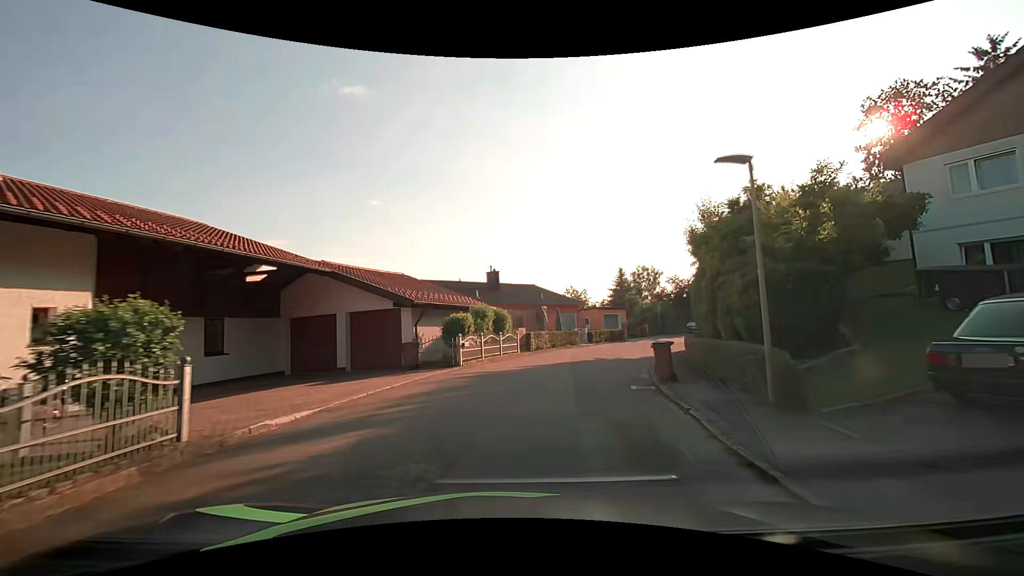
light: Day
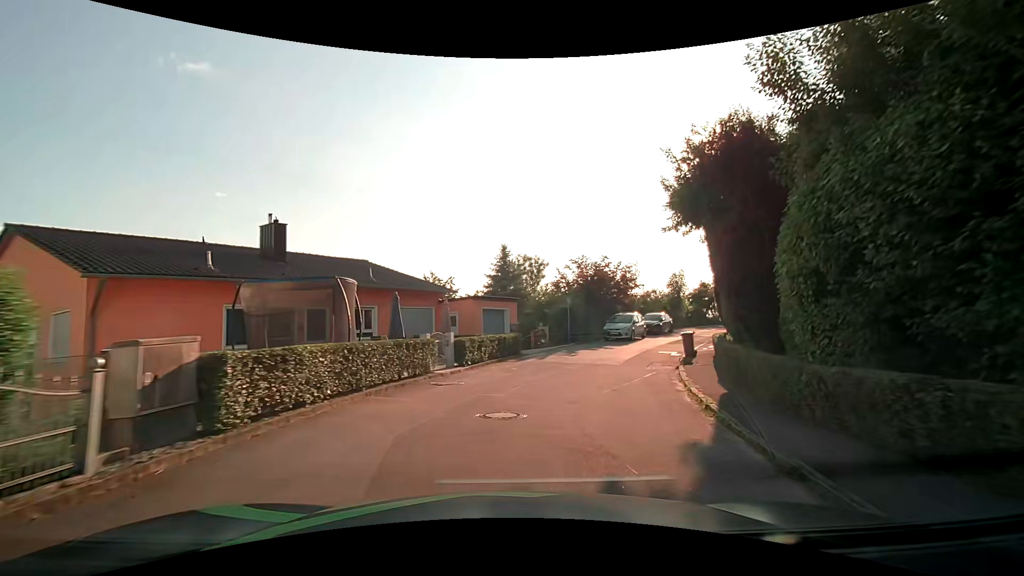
(+2.2, +18.2) m; +15°
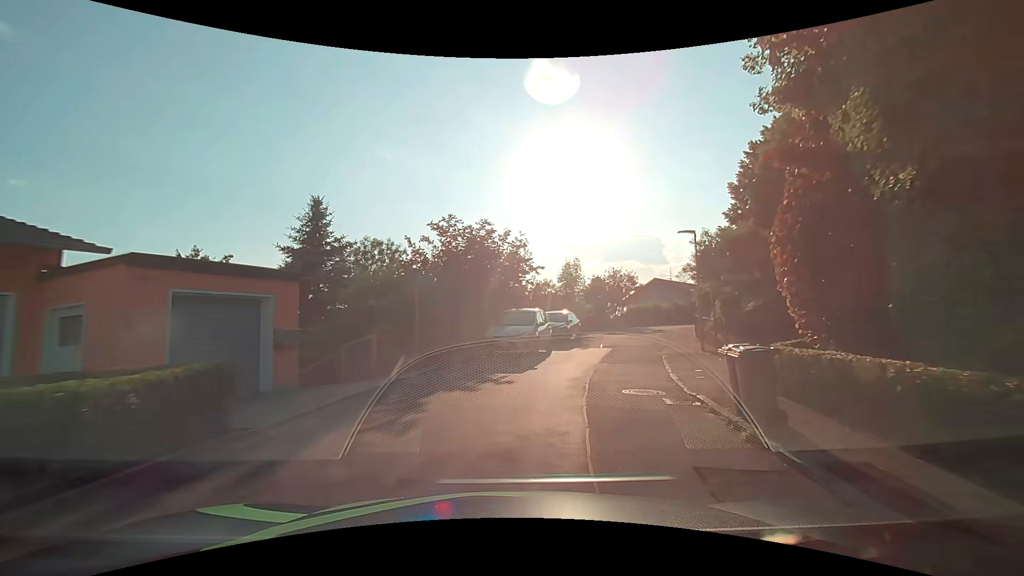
(+1.8, +14.1) m; +15°
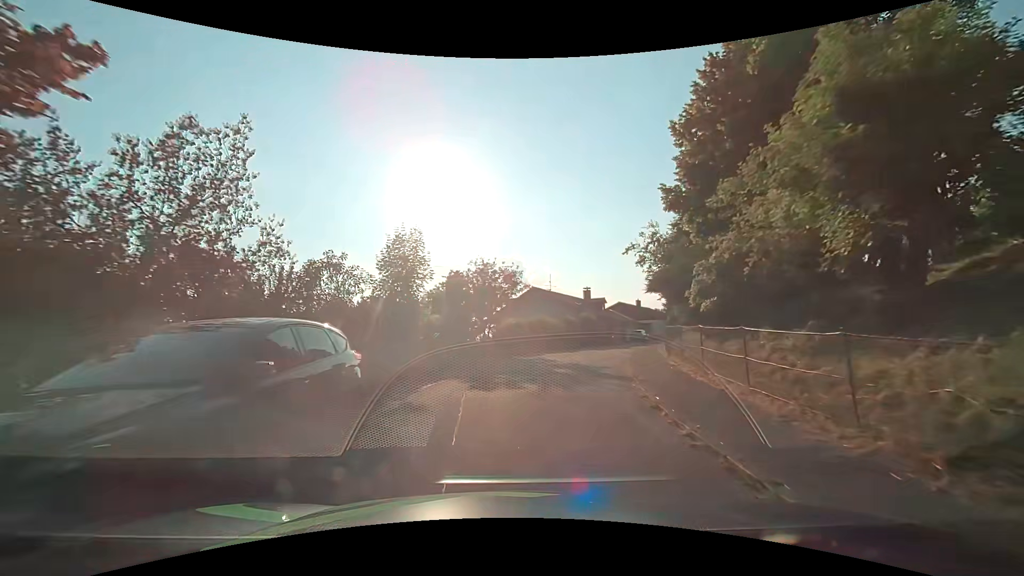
(+3.5, +19.3) m; +15°
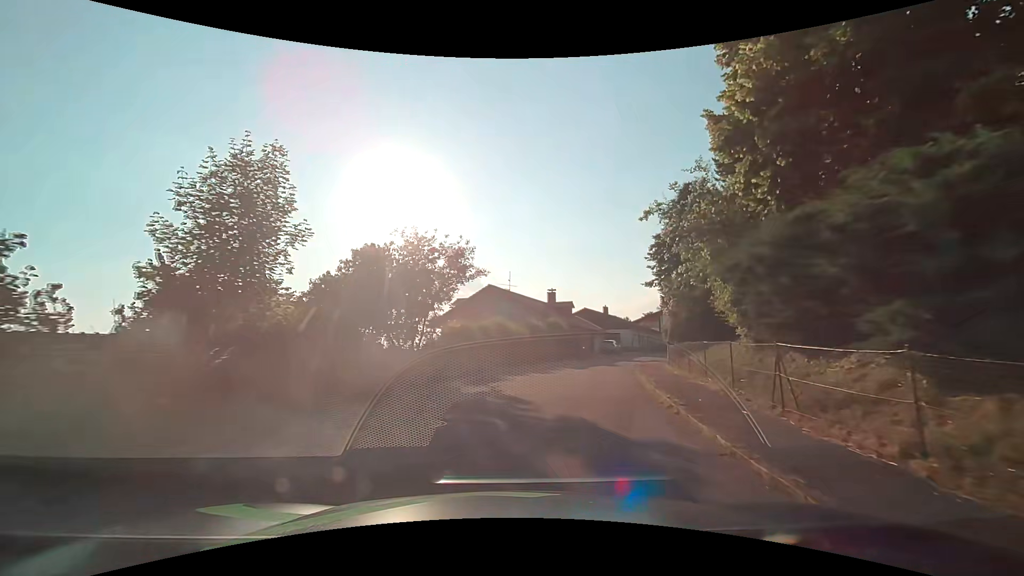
(+0.5, +9.7) m; +5°
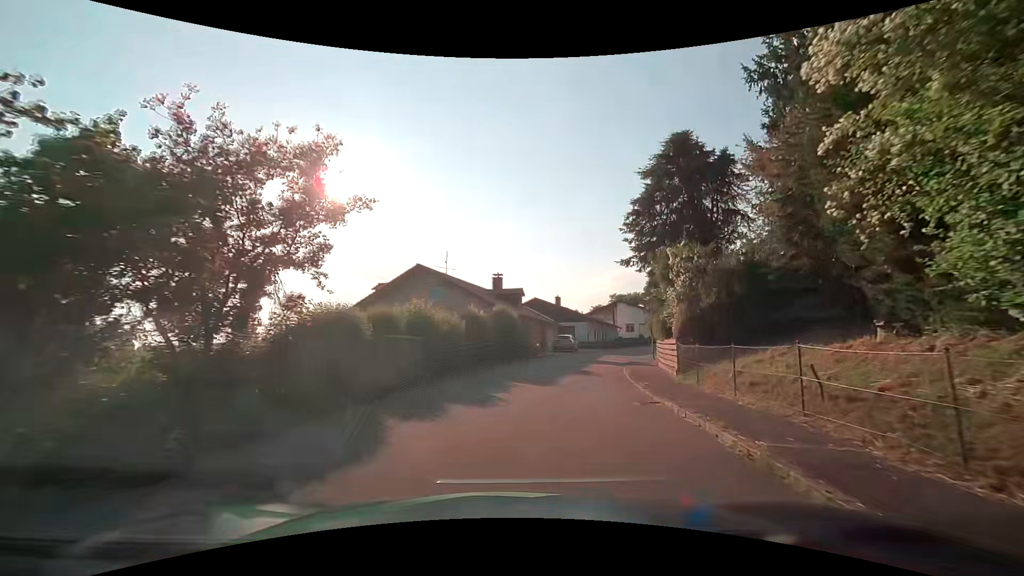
(+0.7, +9.6) m; +8°
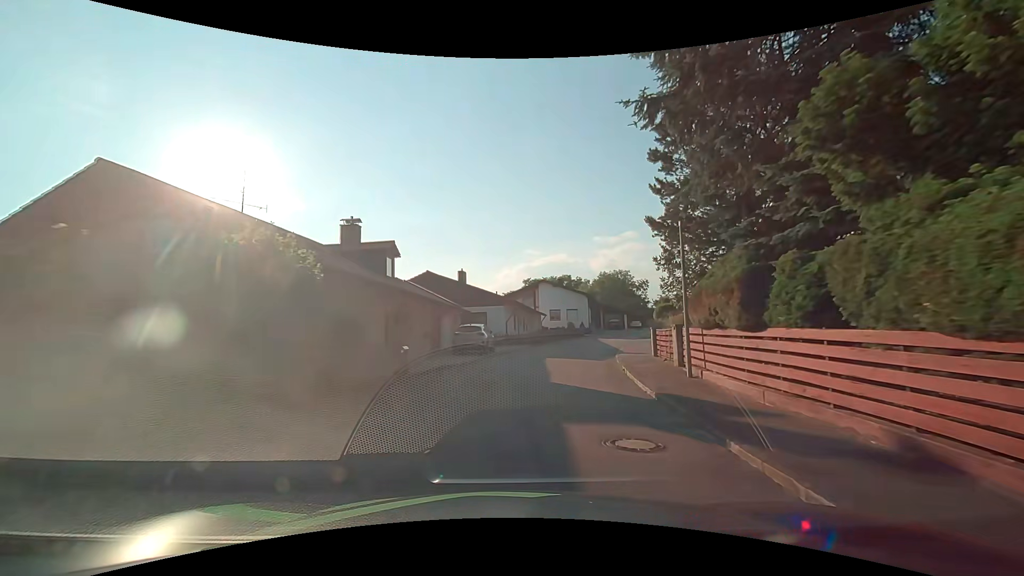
(+2.0, +19.6) m; +11°
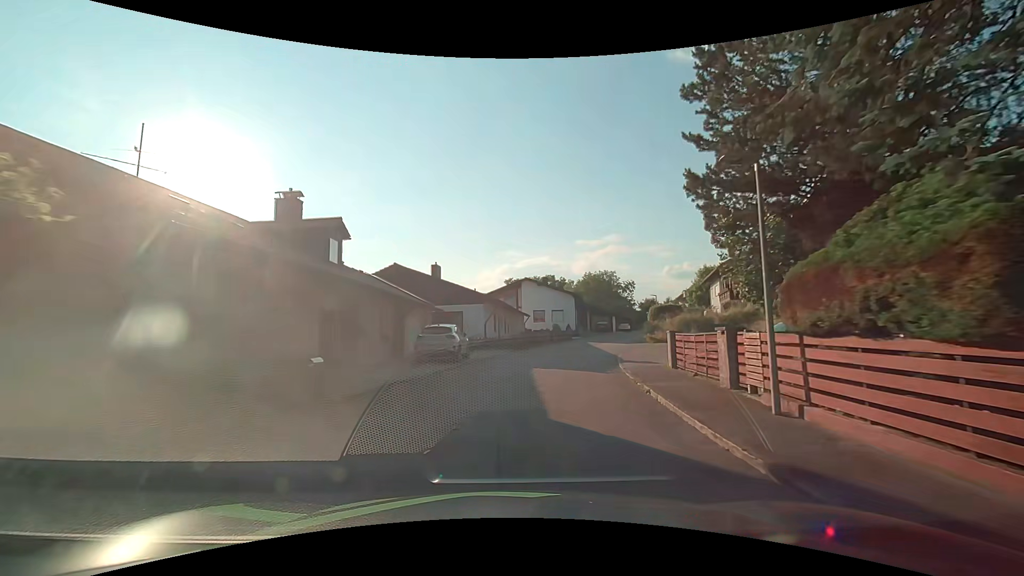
(+0.1, +5.0) m; +2°
(0, +10) (+2, +20) (+4, +30) (+7, +39) (+10, +49) (+14, +58) (+18, +67) (+24, +75) (+31, +82) (+39, +88) m
